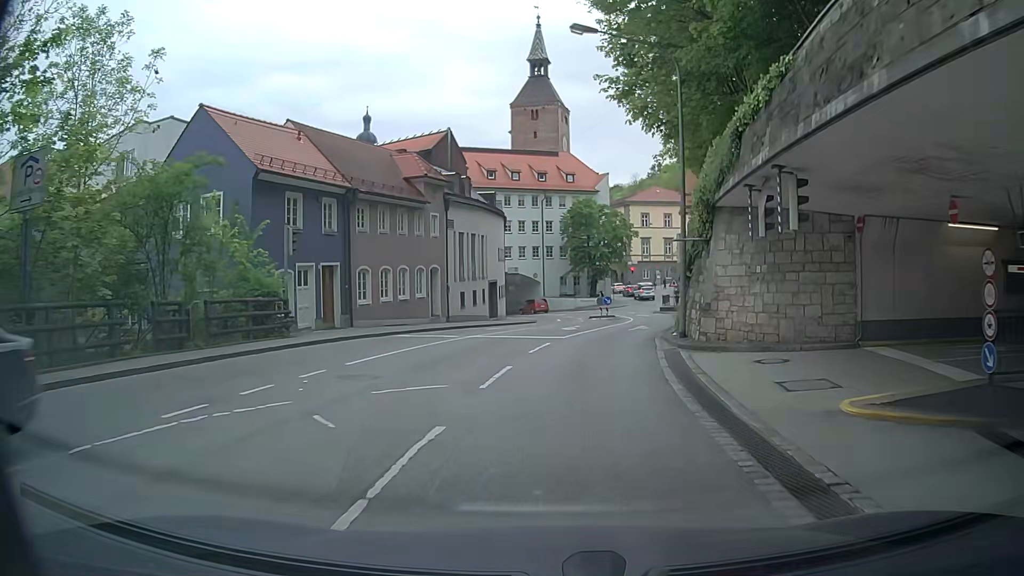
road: secondary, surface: asphalt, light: Day
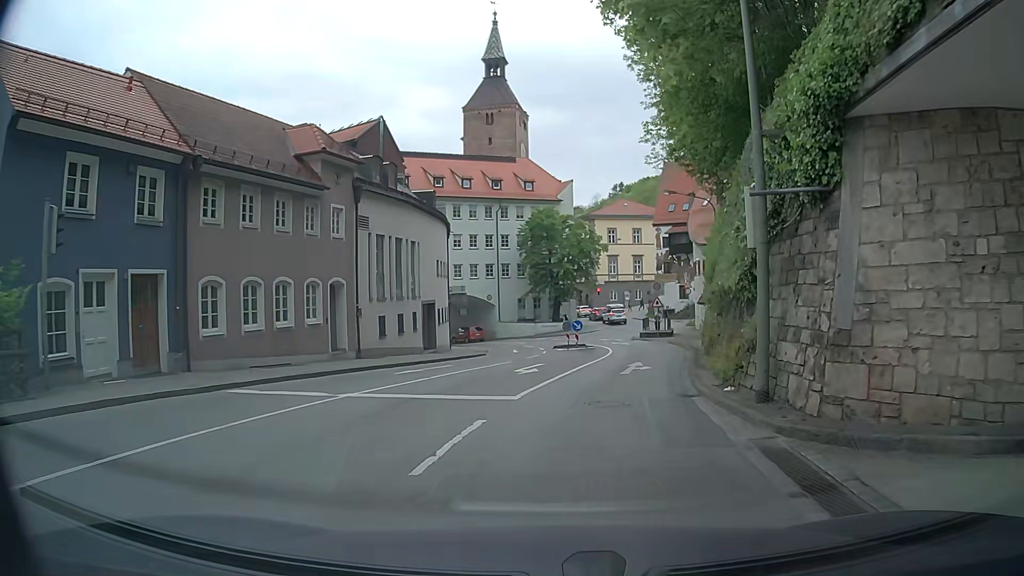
(+0.3, +10.0) m; +2°
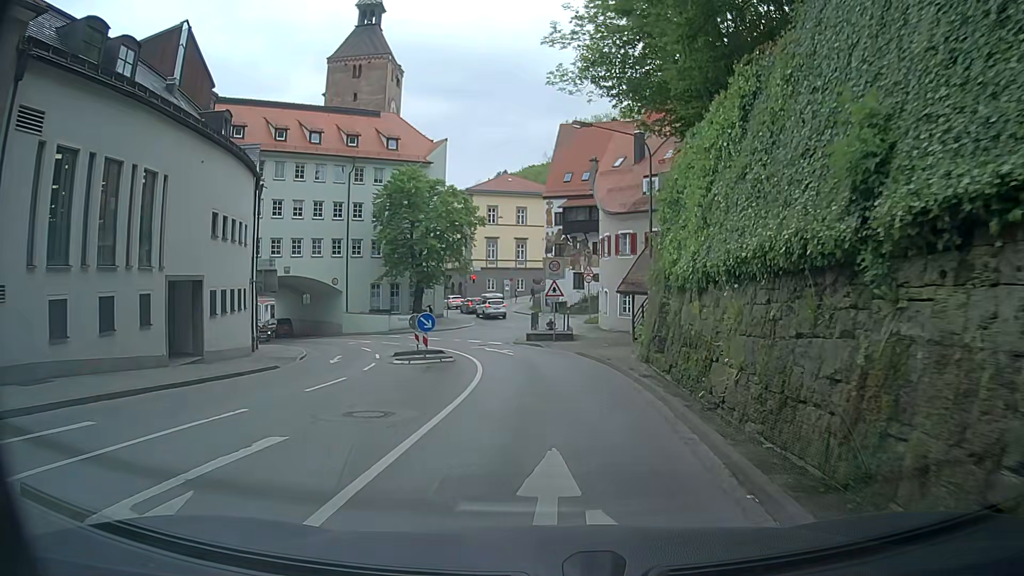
(+1.5, +13.9) m; +11°
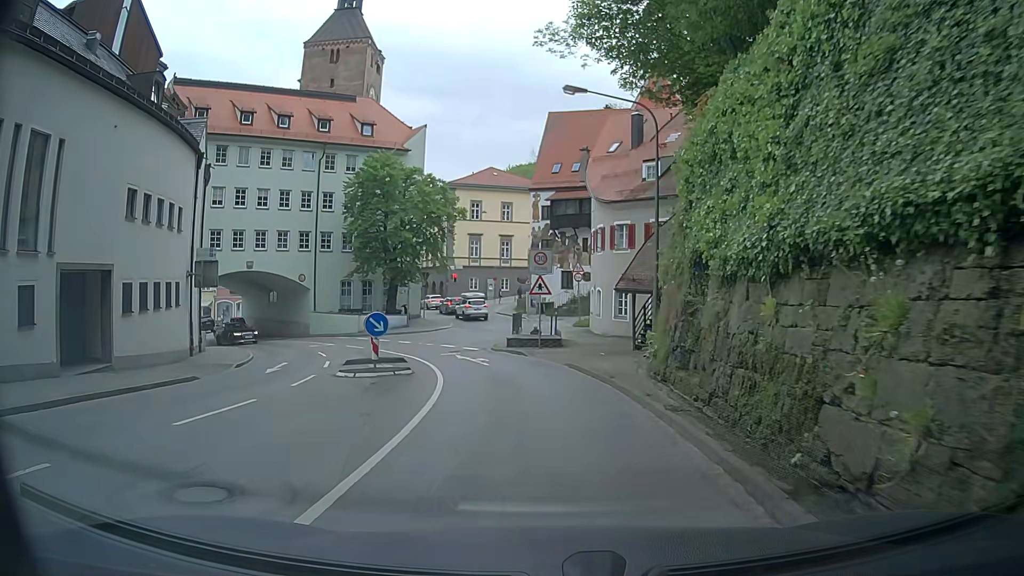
(0.0, +4.5) m; 0°
